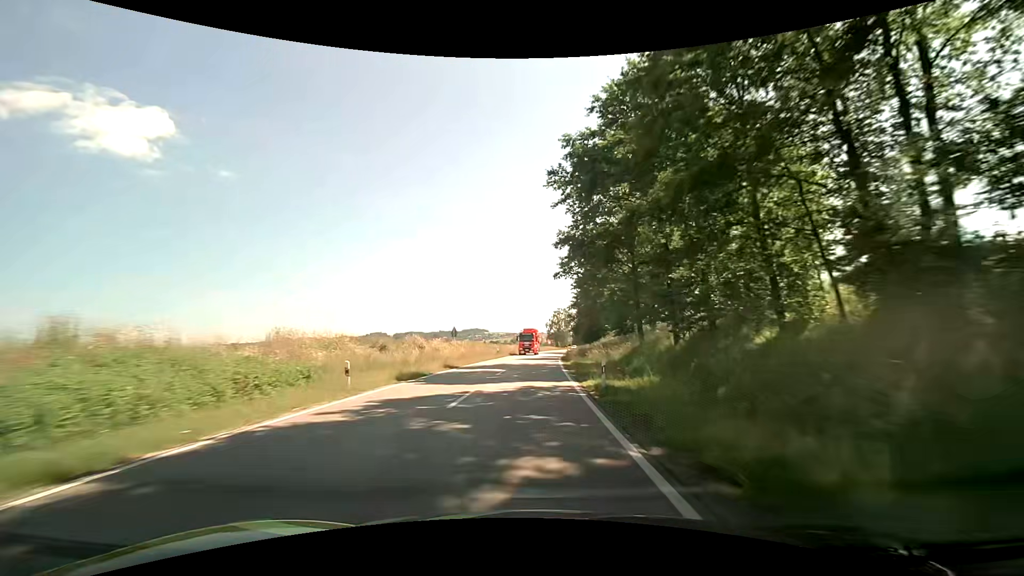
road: secondary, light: Day
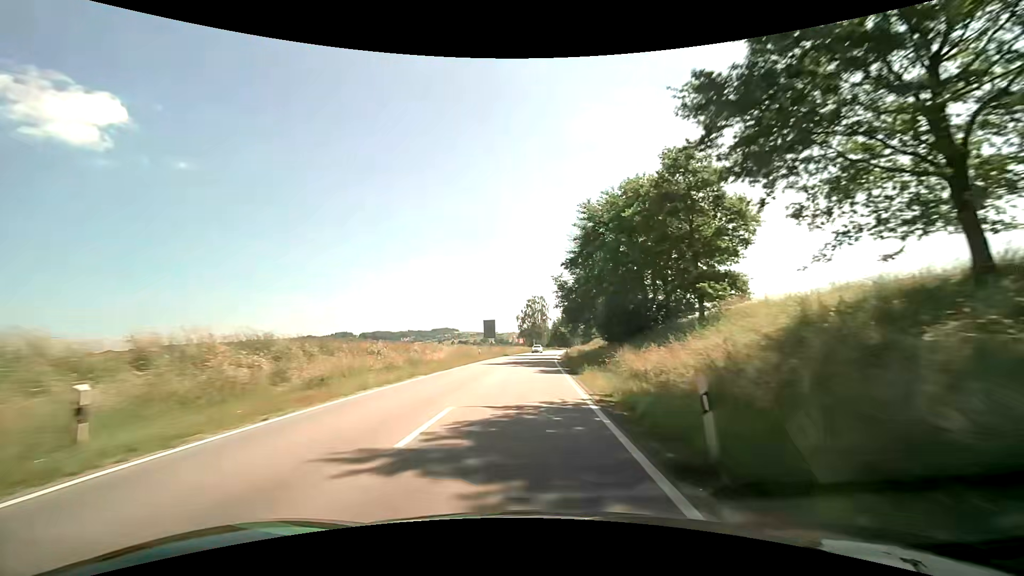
(+1.4, +51.9) m; +3°
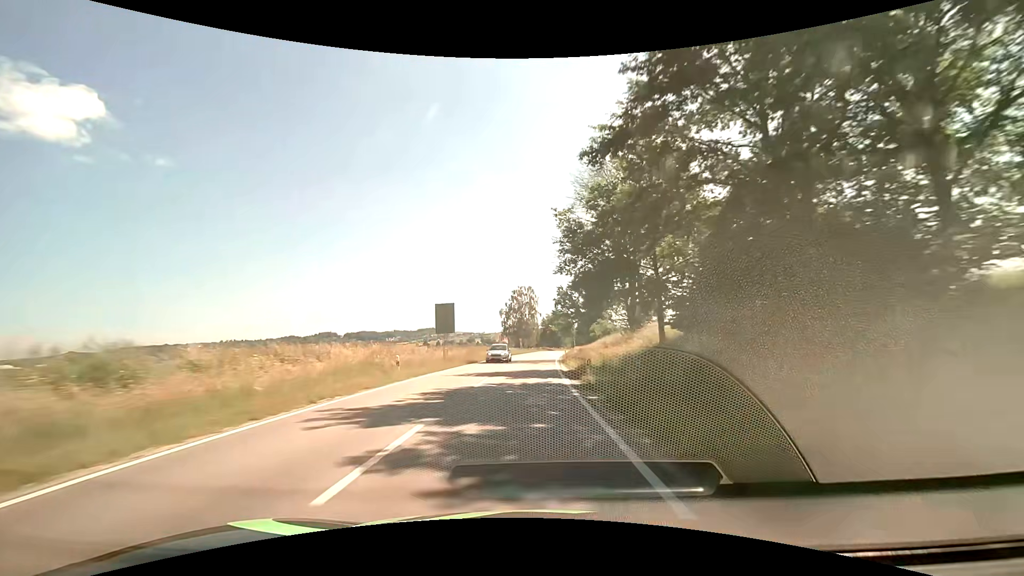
(+0.4, +26.3) m; +1°
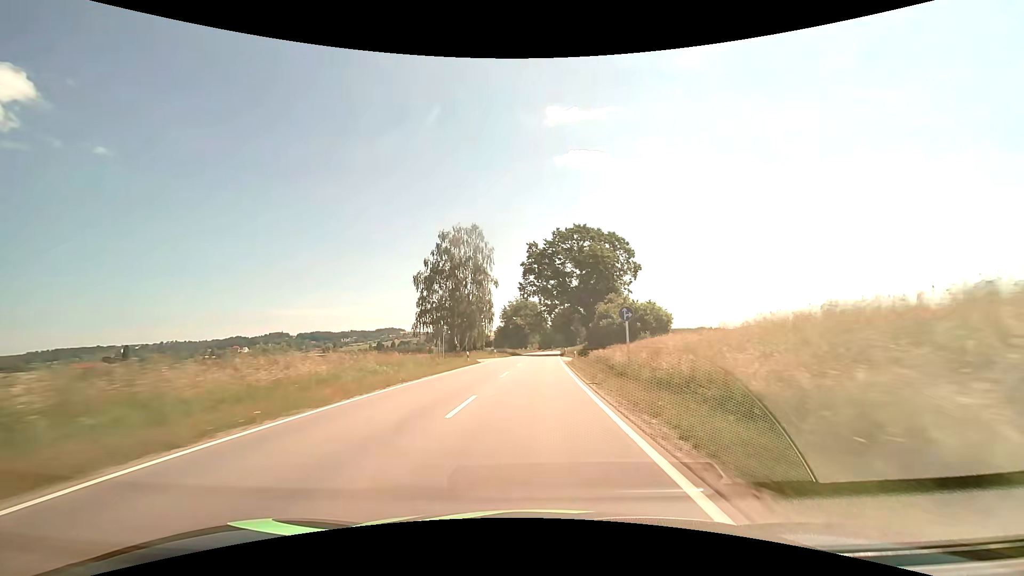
(+2.3, +66.7) m; +4°
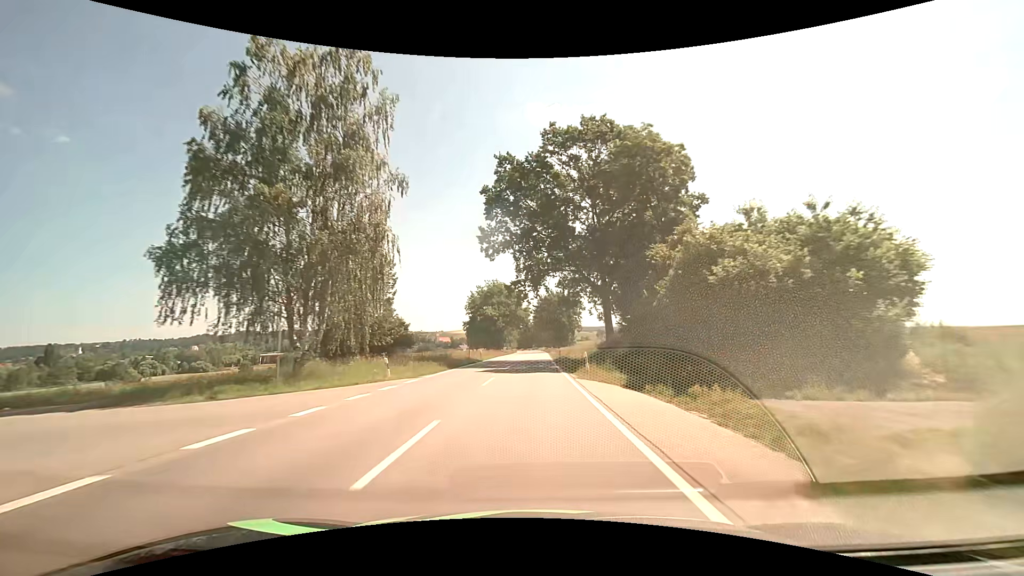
(+0.9, +40.6) m; +2°
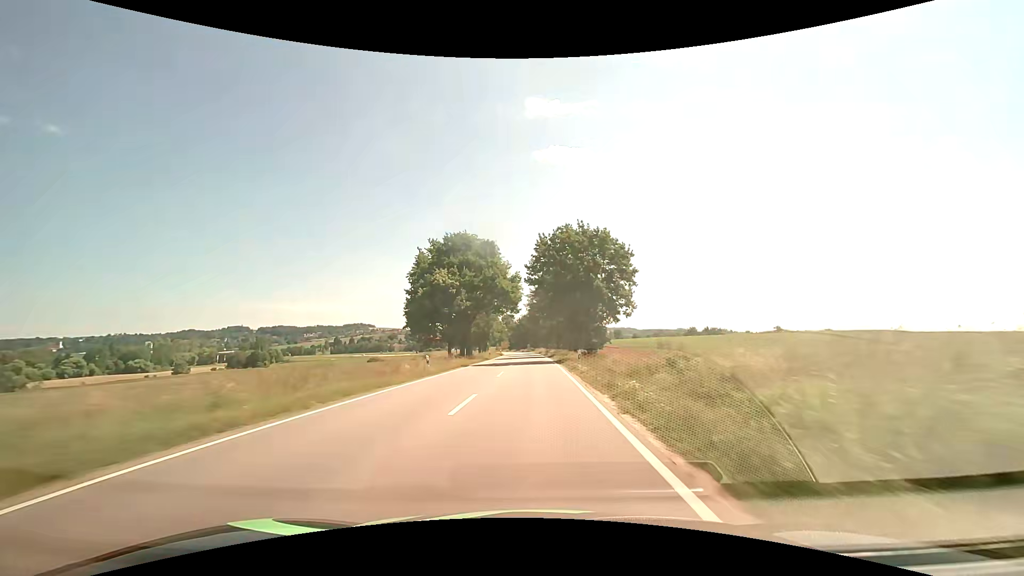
(+0.6, +54.9) m; +1°
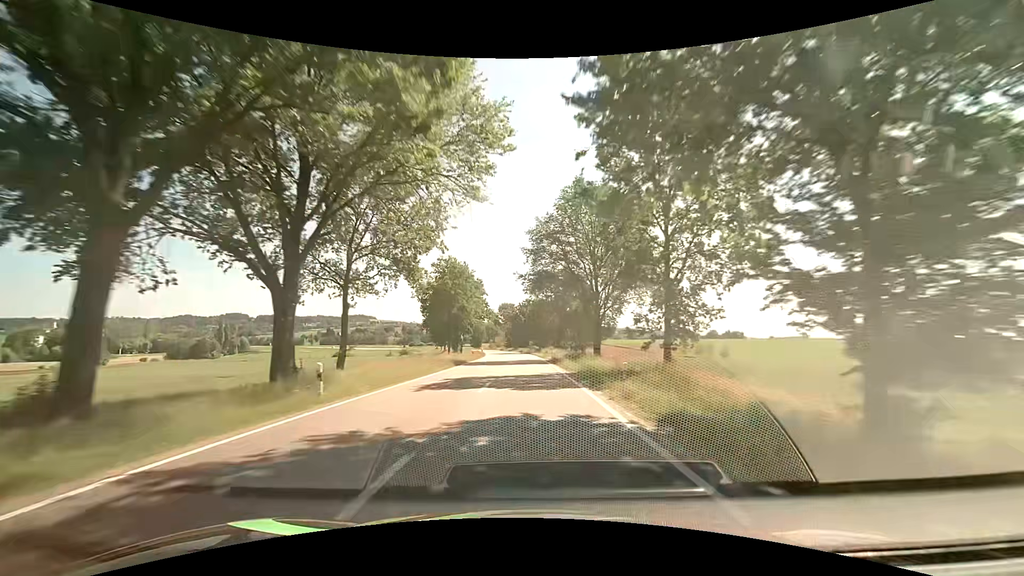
(-0.3, +55.7) m; -1°
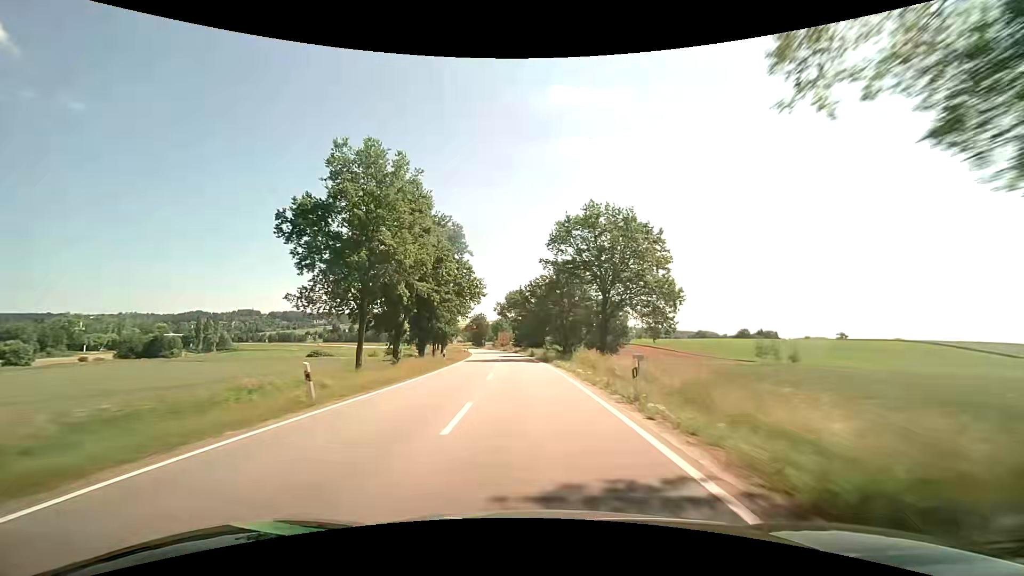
(-0.4, +42.3) m; -2°
(0, +10) (0, +20) (0, +30) (-1, +40) (-1, +50) (-2, +60) (-3, +70) (-4, +80) (-5, +90) (-7, +100) m
